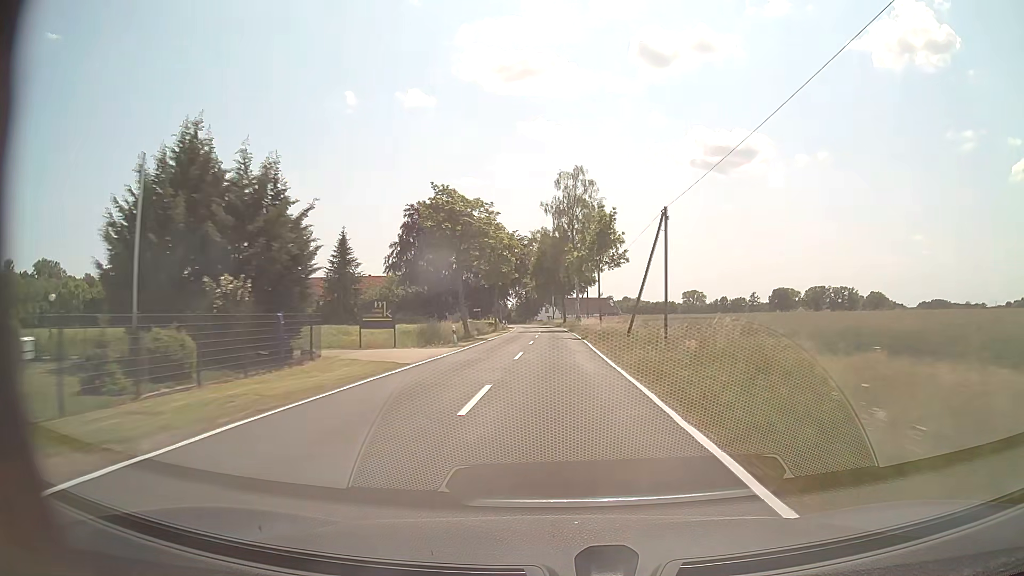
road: tertiary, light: Day
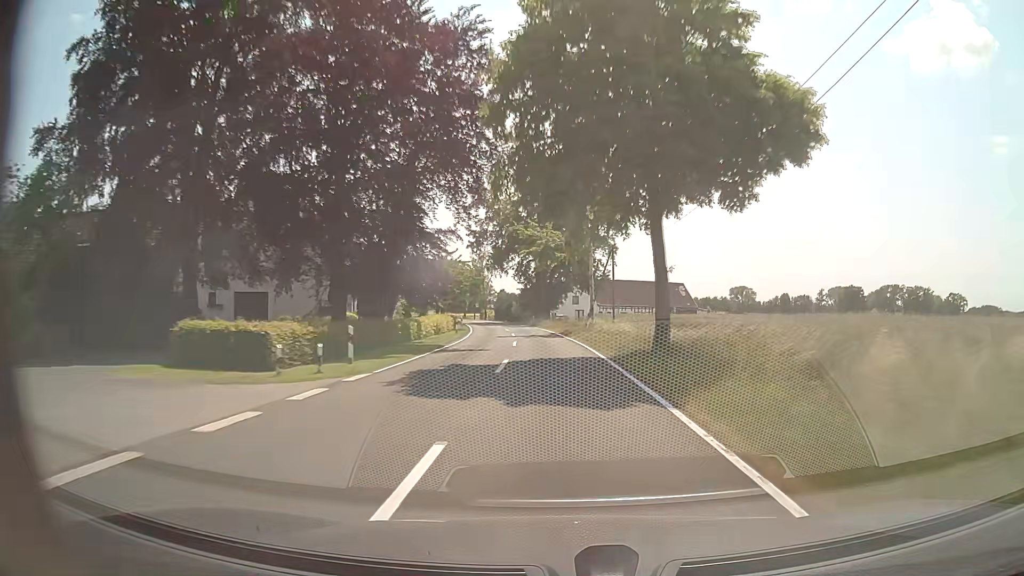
(-1.0, +78.4) m; -2°
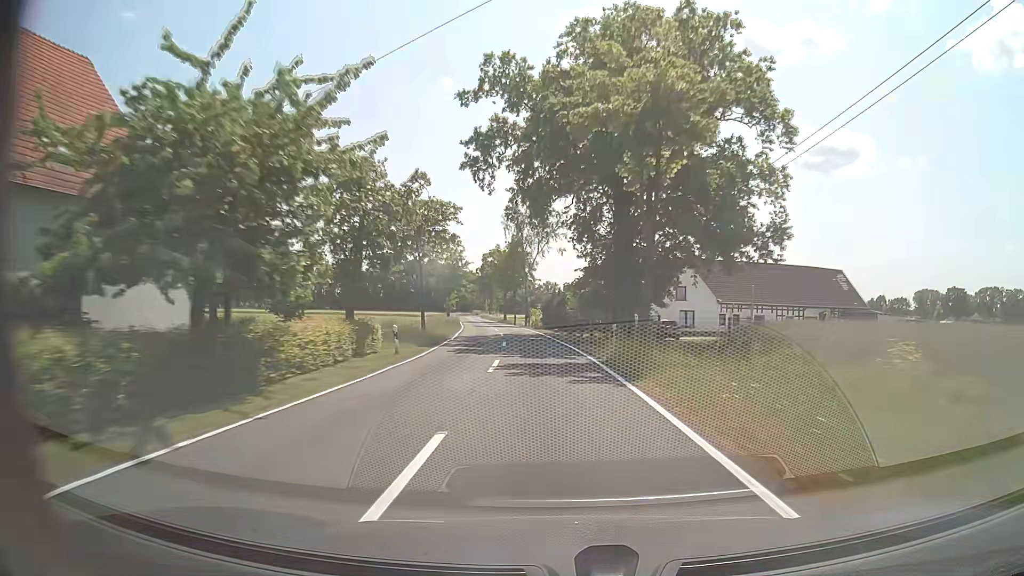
(-2.3, +47.2) m; -6°
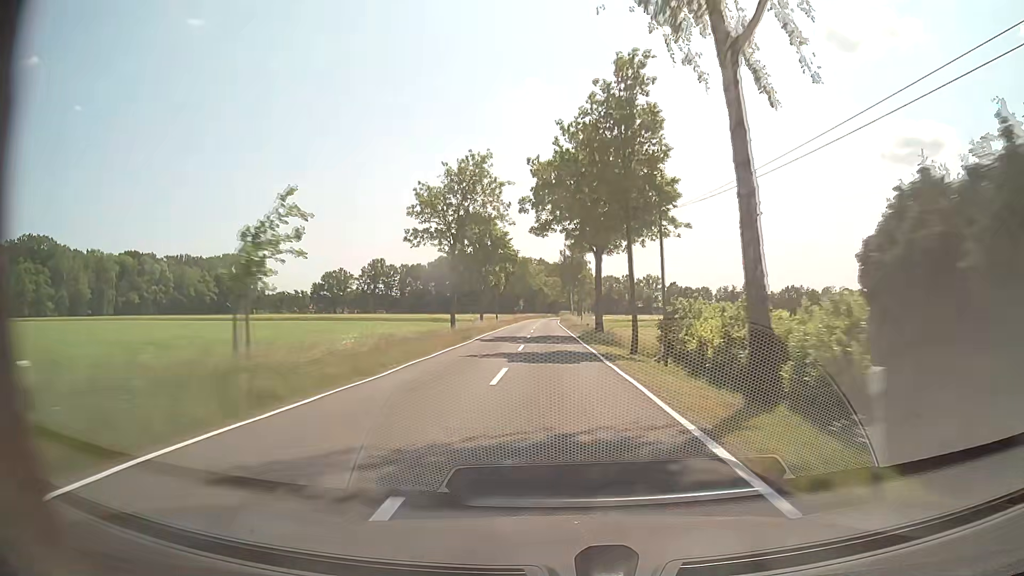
(-4.5, +63.0) m; -8°
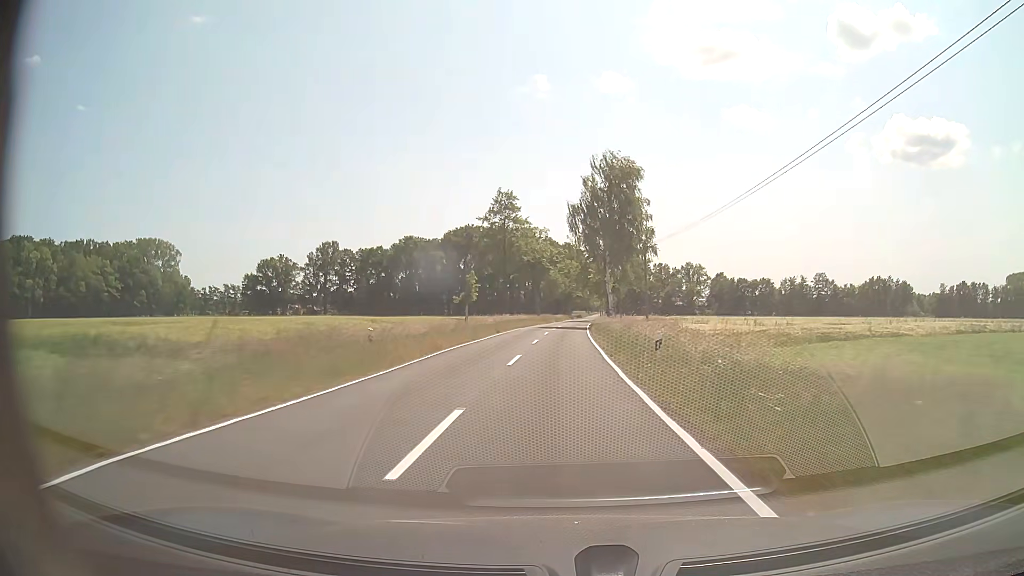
(-1.2, +79.4) m; -1°
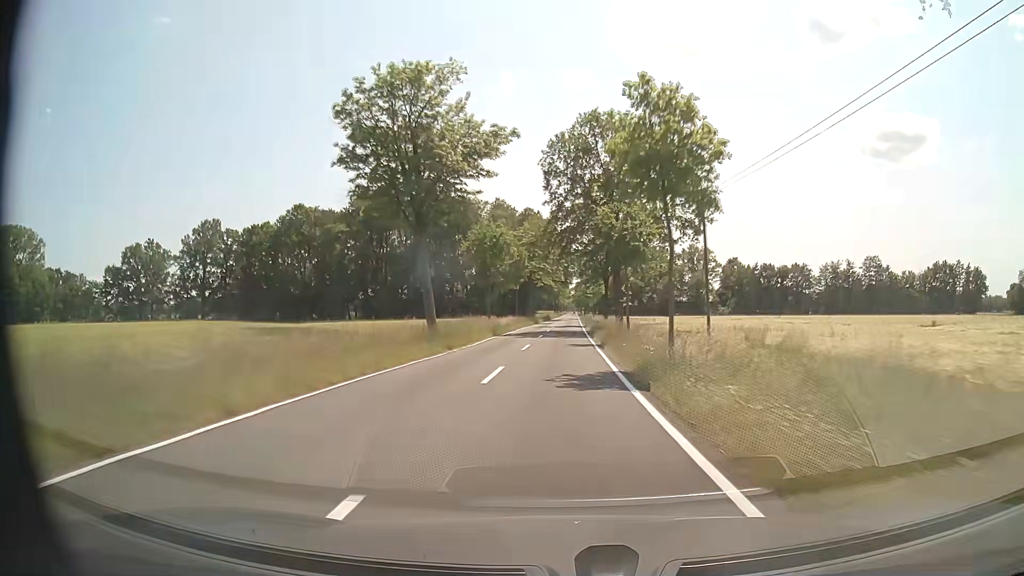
(+1.4, +64.6) m; +3°
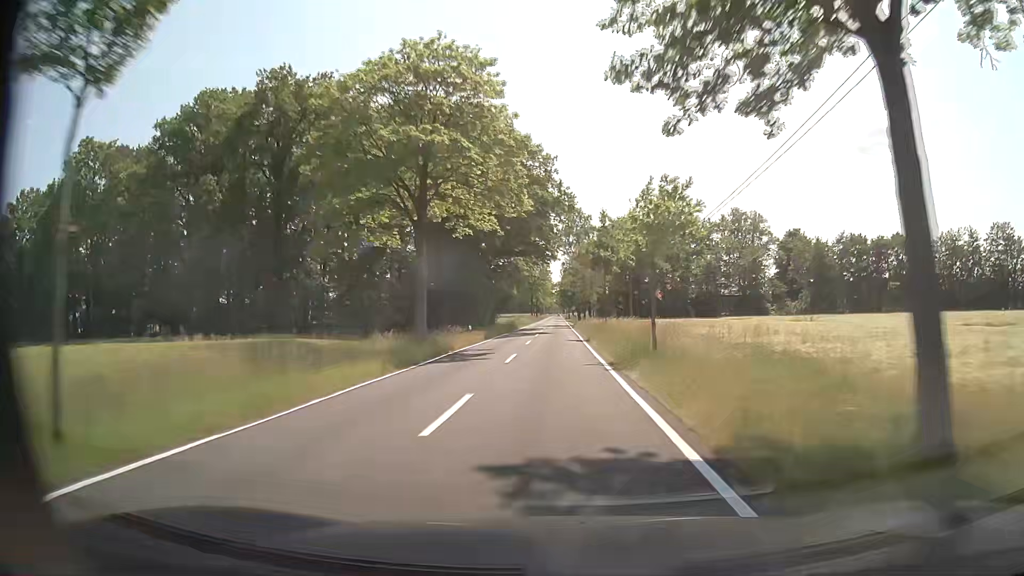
(+1.4, +65.3) m; +2°
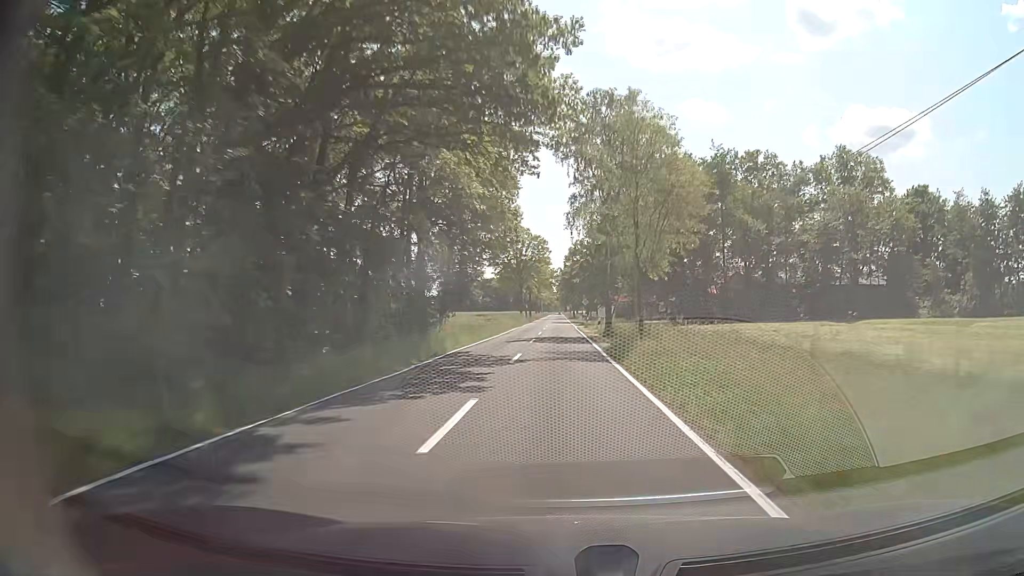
(-0.1, +49.2) m; 0°
(0, +10) (0, +20) (0, +30) (0, +40) (0, +50) (0, +60) (0, +70) (0, +80) (0, +90) (0, +100) m
